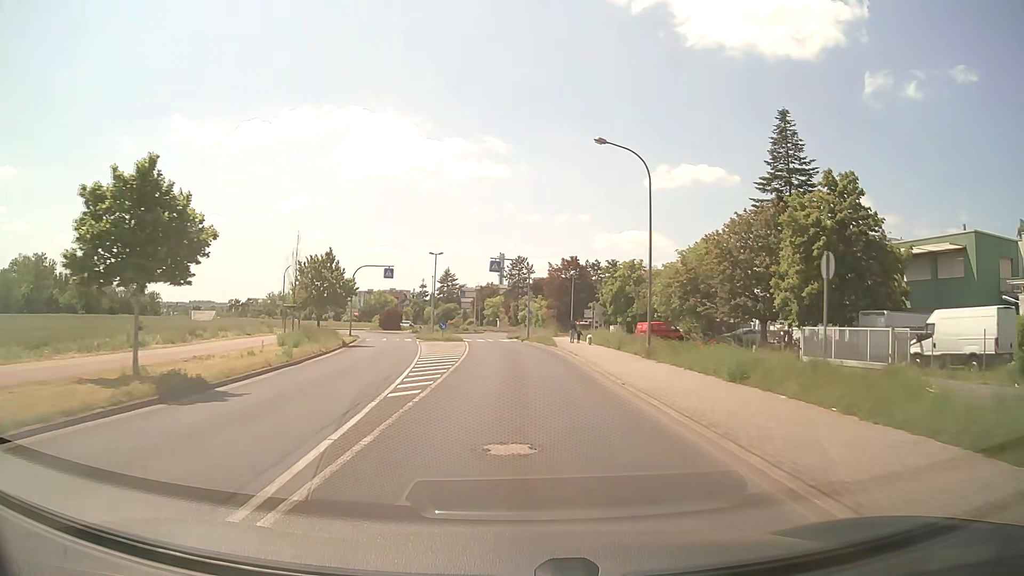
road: tertiary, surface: asphalt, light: Day
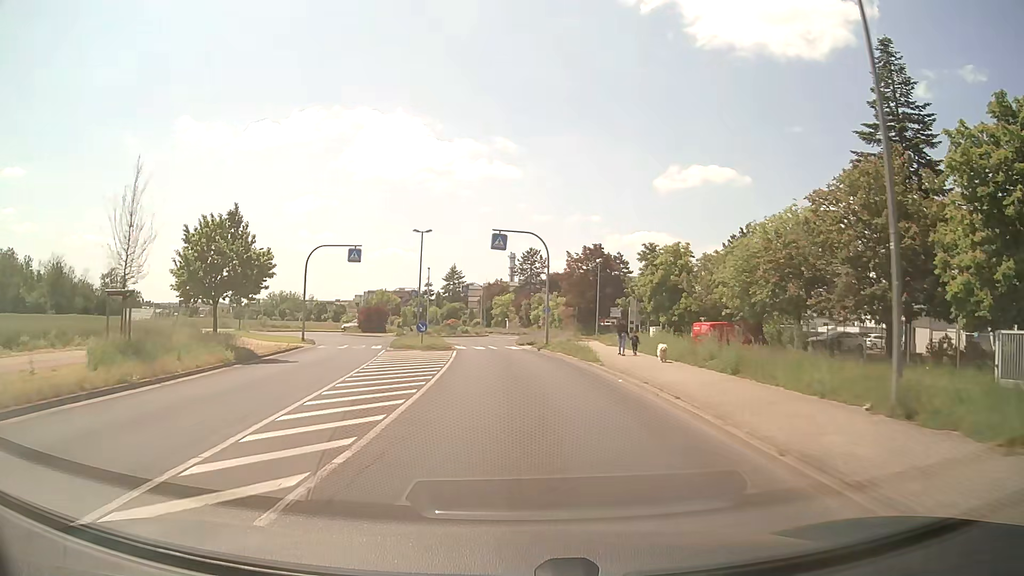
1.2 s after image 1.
(-0.1, +15.9) m; -1°
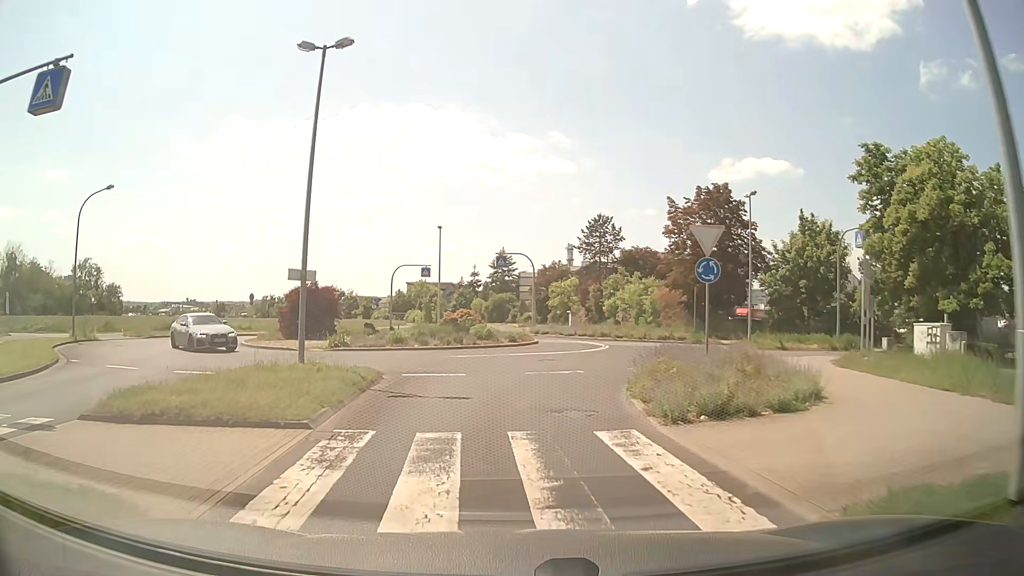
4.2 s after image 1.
(-0.8, +32.0) m; -5°
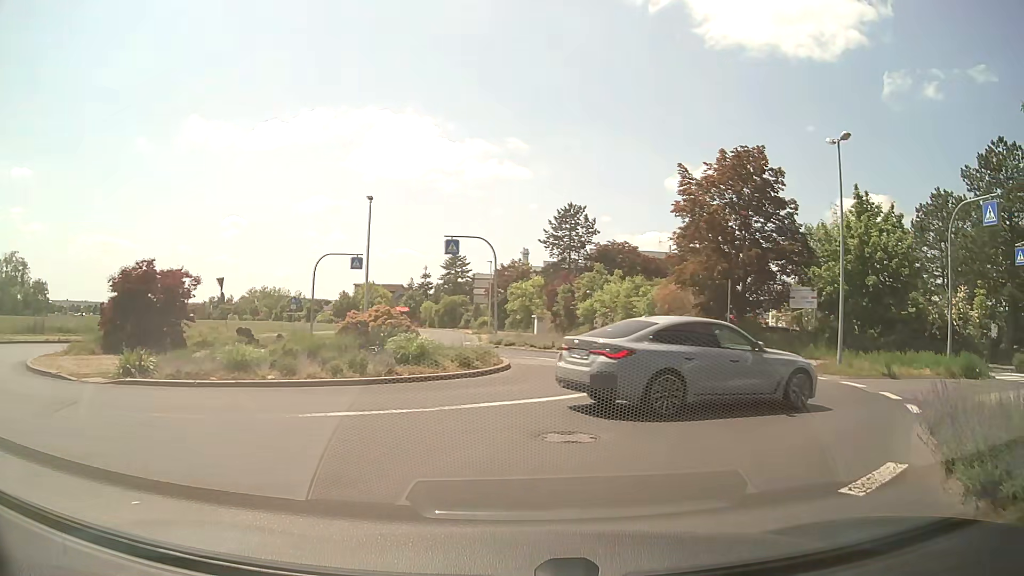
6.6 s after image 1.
(-0.2, +12.9) m; +4°
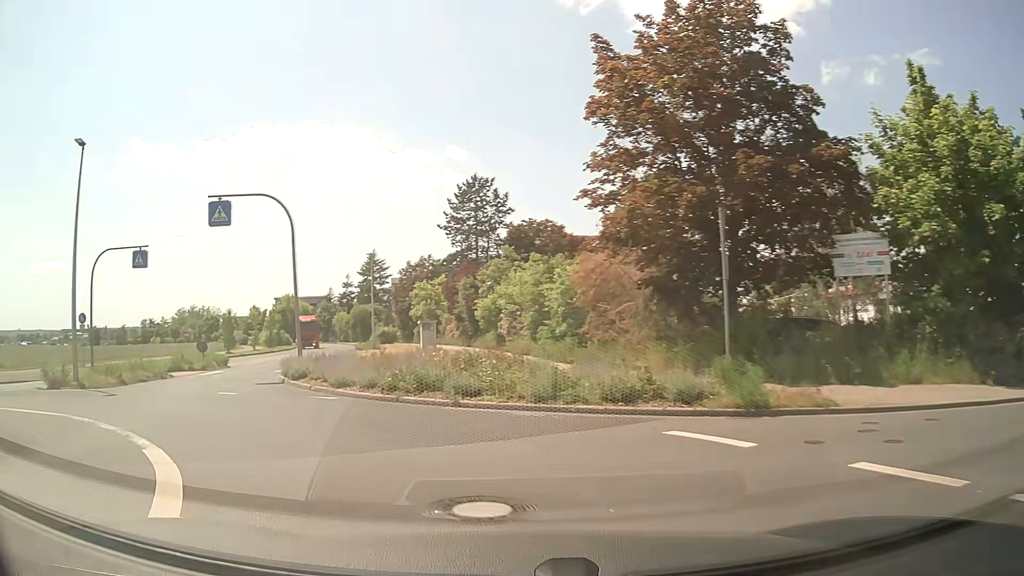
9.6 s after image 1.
(+4.3, +17.1) m; +5°
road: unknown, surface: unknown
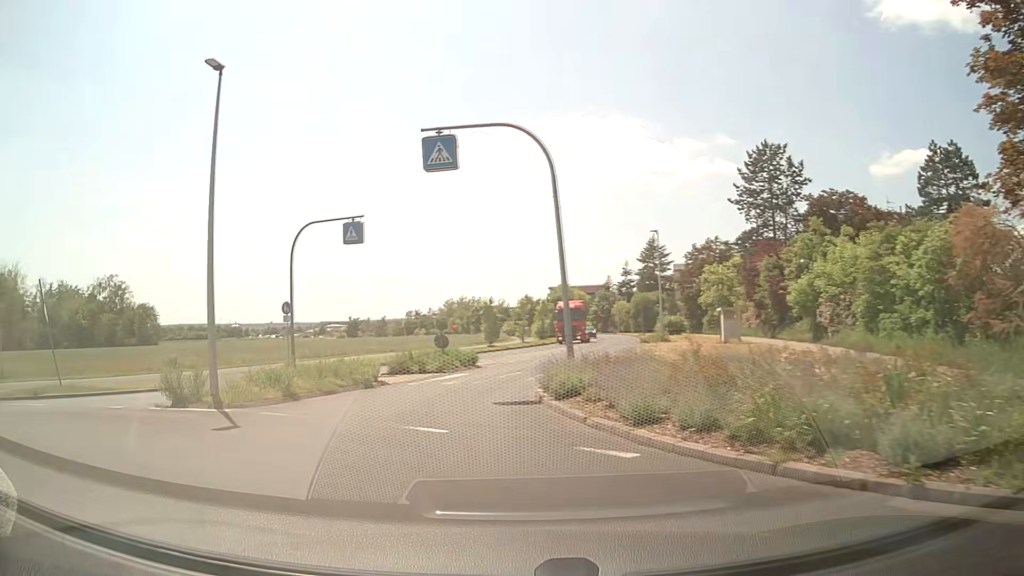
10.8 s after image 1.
(-1.6, +7.6) m; -23°
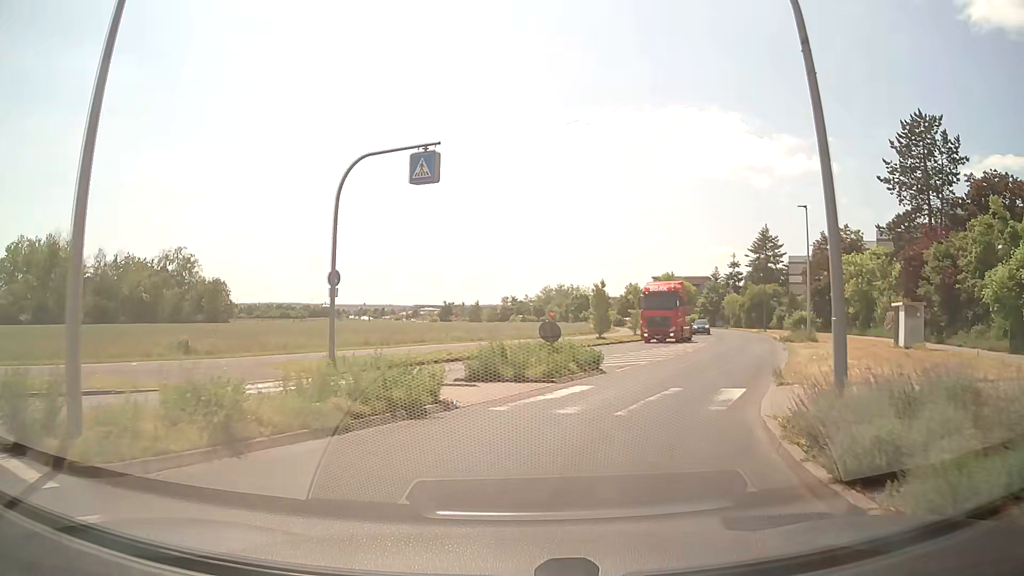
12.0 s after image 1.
(-1.2, +8.7) m; -10°
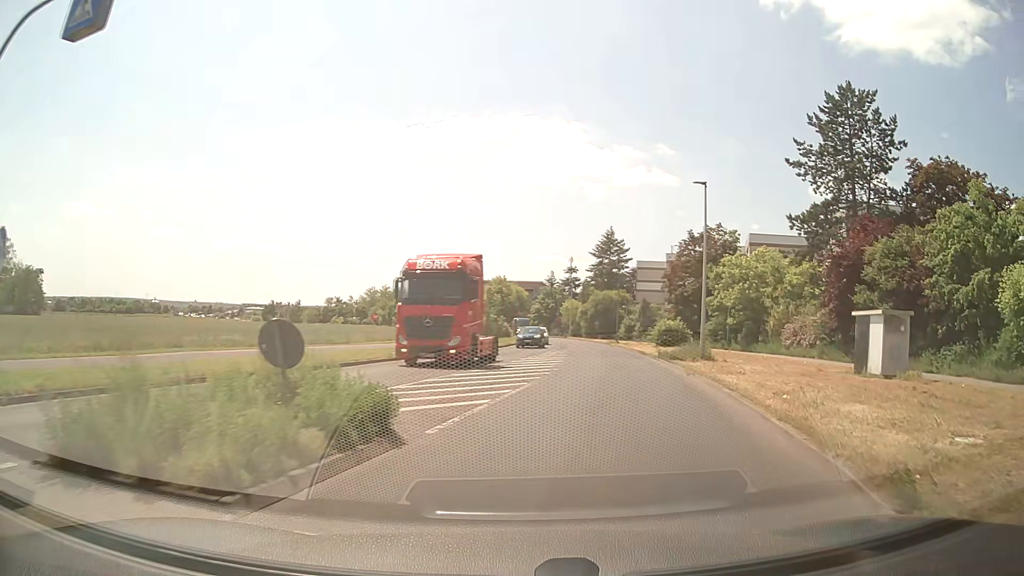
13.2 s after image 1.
(+1.2, +10.1) m; +14°
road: tertiary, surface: asphalt
(+1, +10) (+2, +20) (+4, +30) (+5, +40) (+6, +50) (+6, +60) (+6, +70) (+6, +80) (+5, +90) (+4, +100) m
